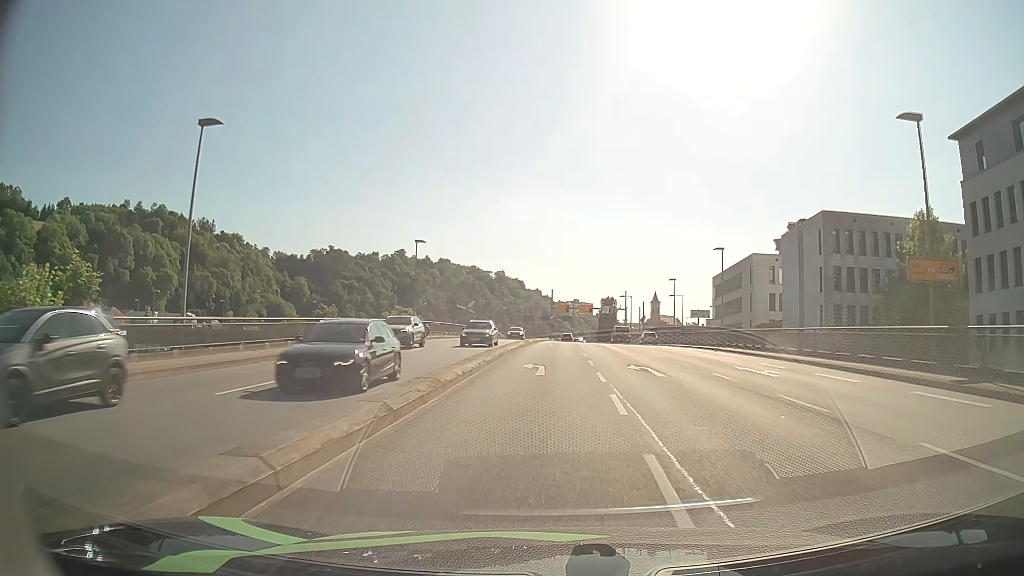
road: primary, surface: asphalt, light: Day
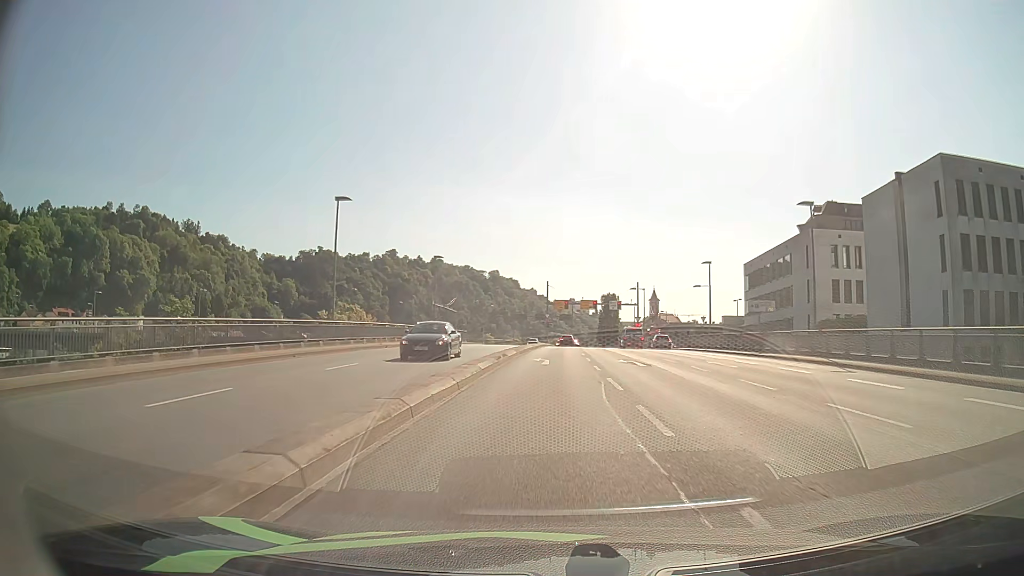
(+0.2, +20.1) m; +1°
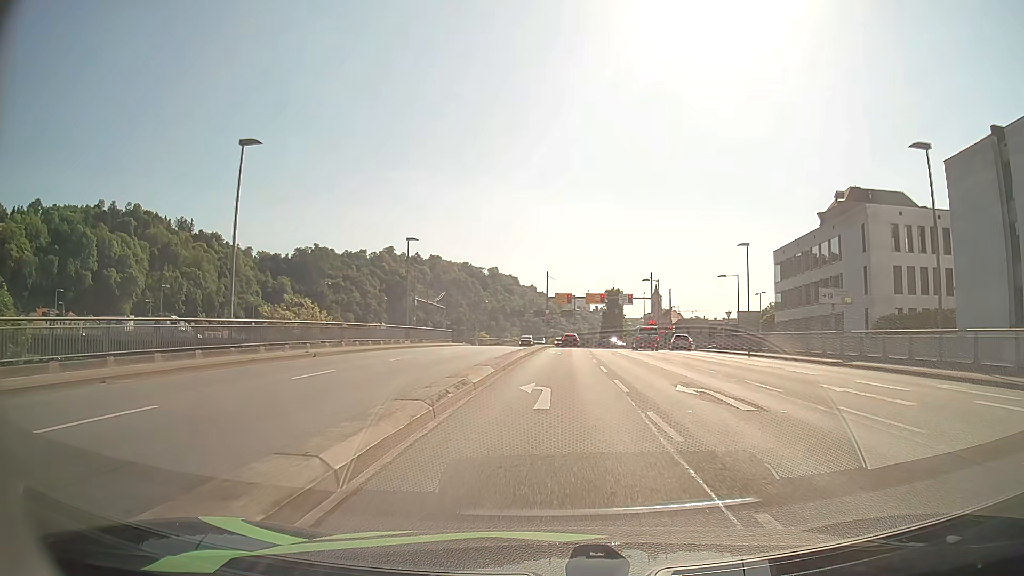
(0.0, +12.0) m; 0°
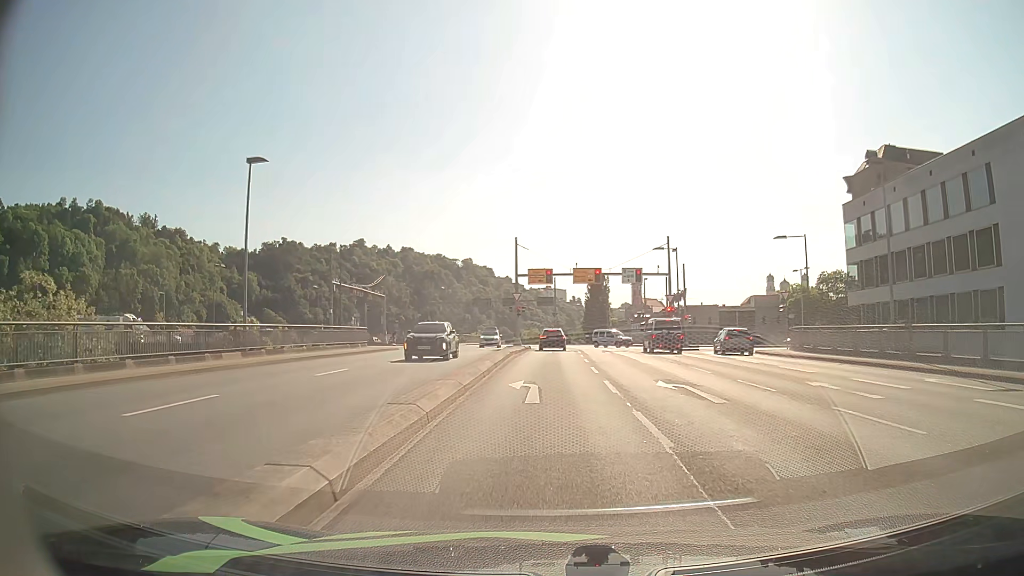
(+0.4, +24.3) m; +2°
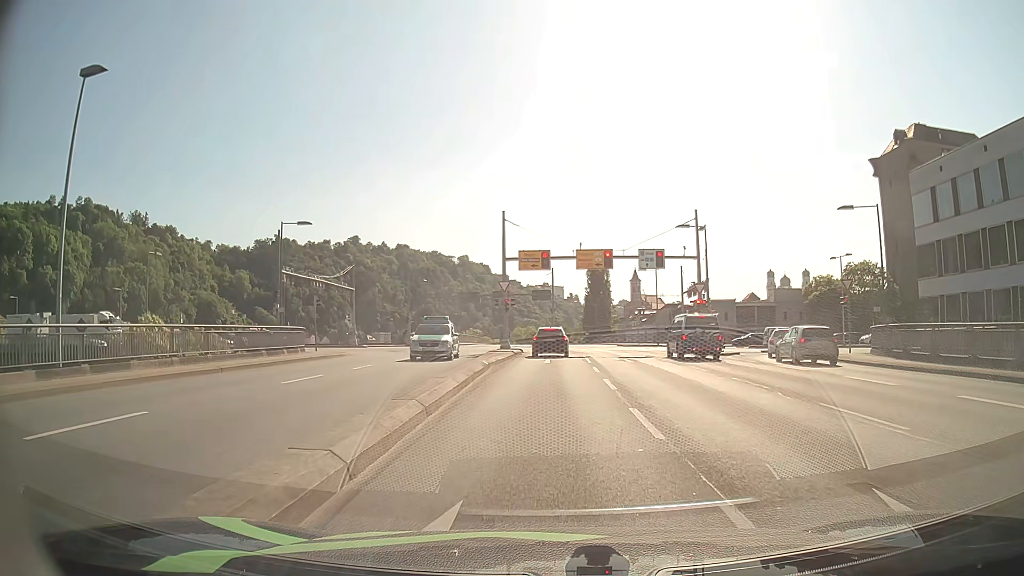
(+0.1, +11.3) m; 0°
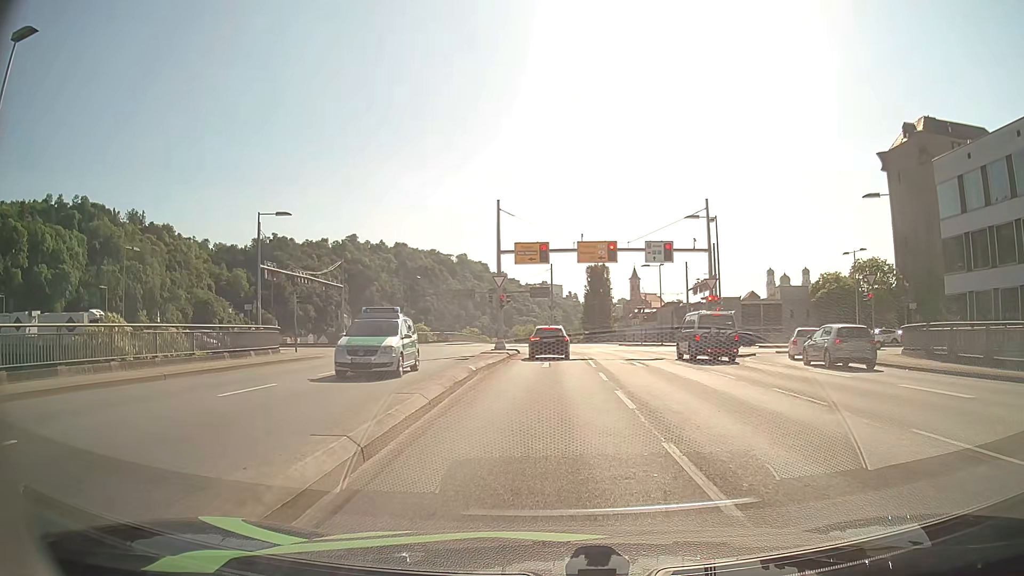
(0.0, +3.3) m; 0°
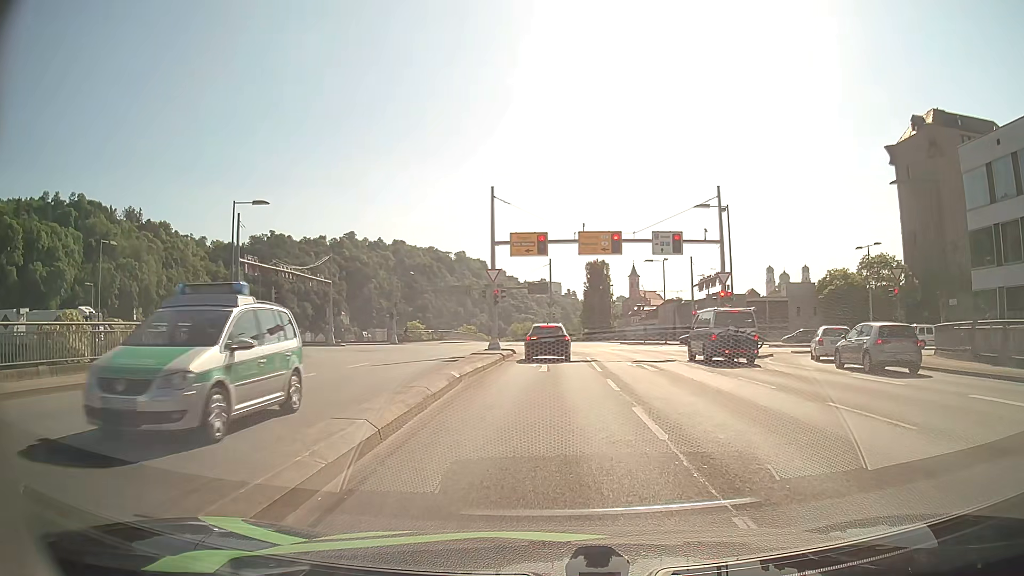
(0.0, +3.0) m; 0°
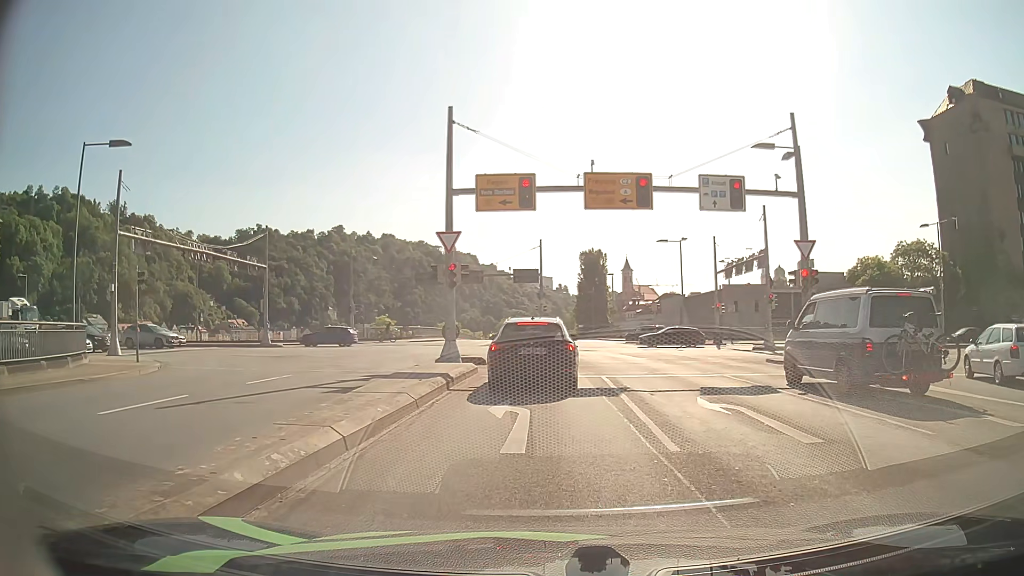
(+0.1, +12.6) m; +1°
(0, +10) (0, +20) (-1, +30) (-4, +39) (-11, +46) (-21, +49) (-31, +49) (-41, +49) (-51, +49) (-61, +48) m
